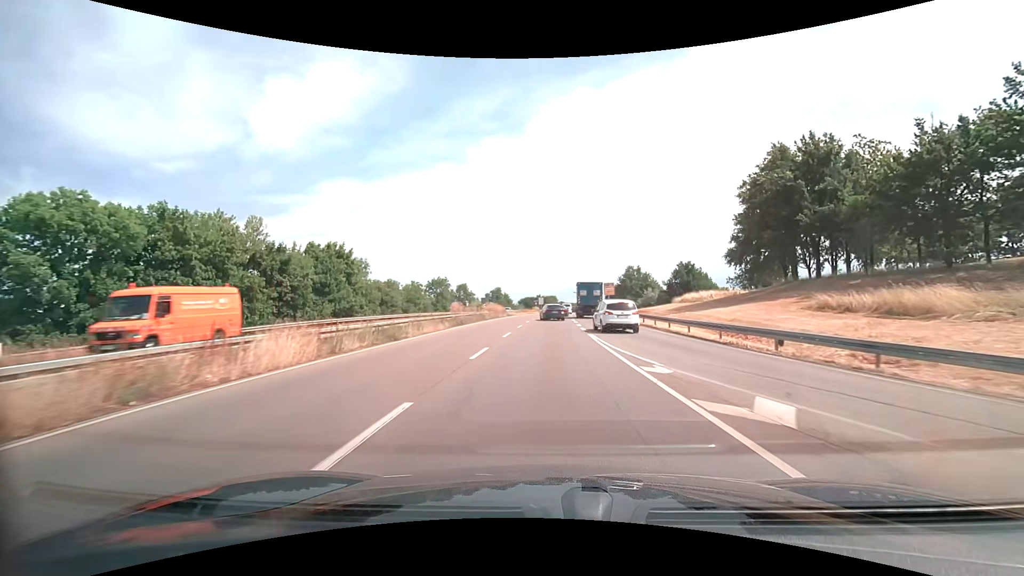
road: trunk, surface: asphalt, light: Day
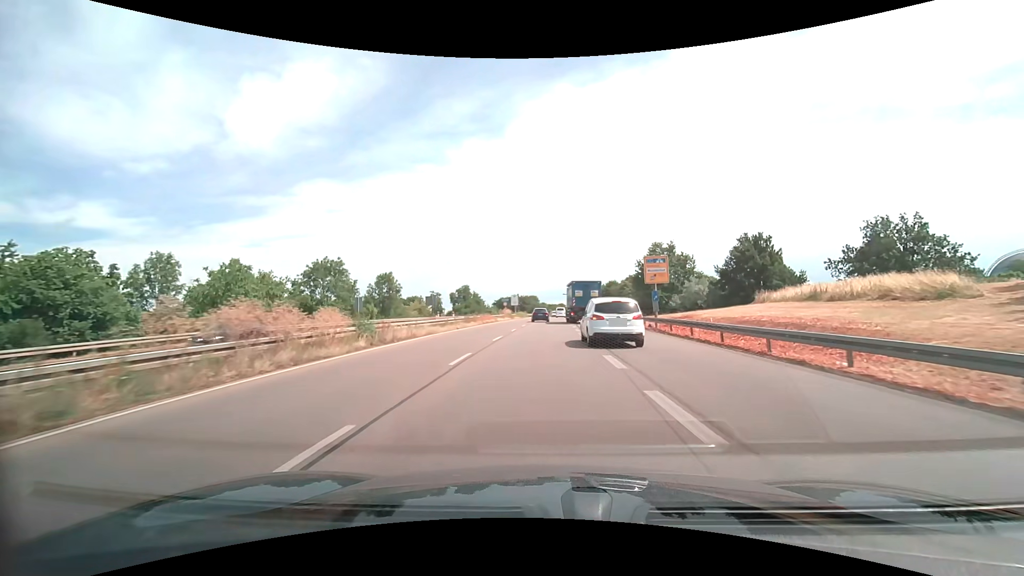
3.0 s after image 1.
(+0.9, +45.6) m; +2°
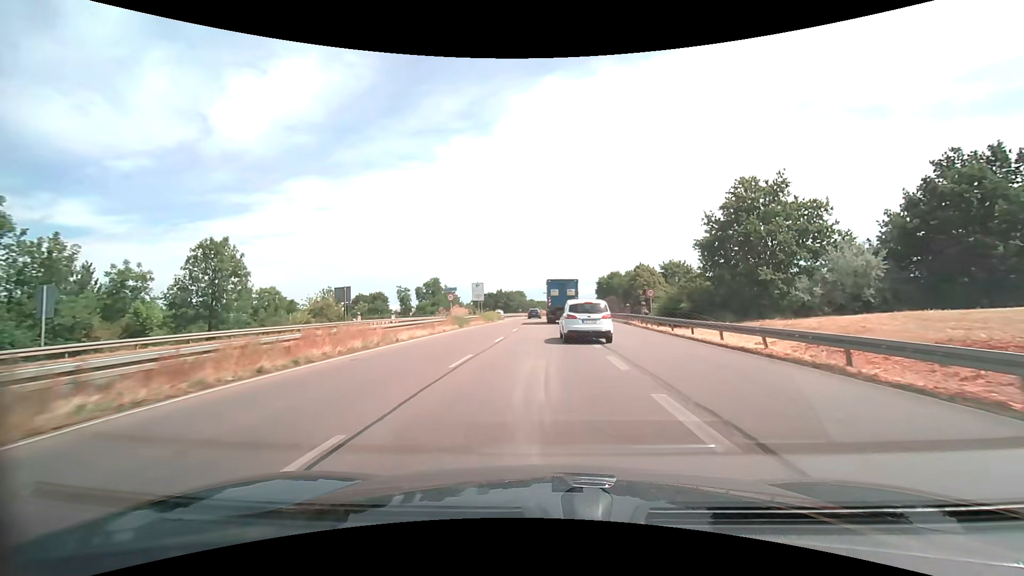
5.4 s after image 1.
(+0.4, +36.3) m; +1°
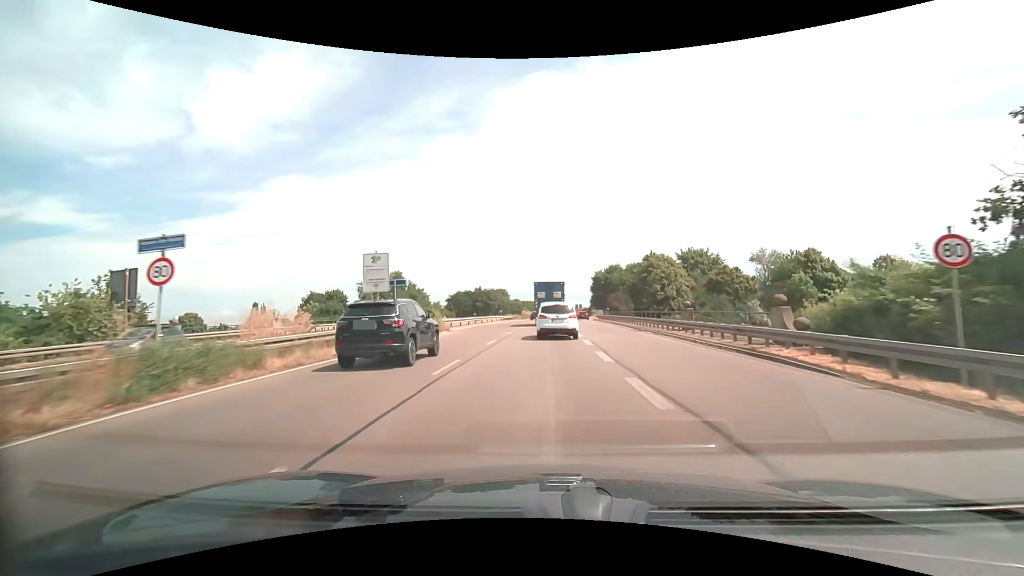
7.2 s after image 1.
(+0.4, +27.9) m; +2°
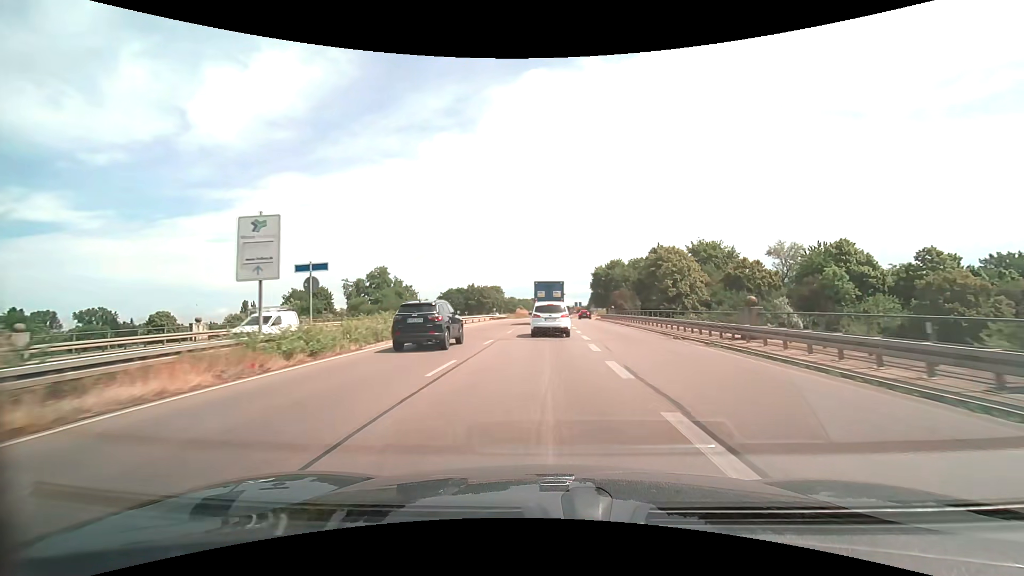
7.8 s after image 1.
(0.0, +9.3) m; +1°
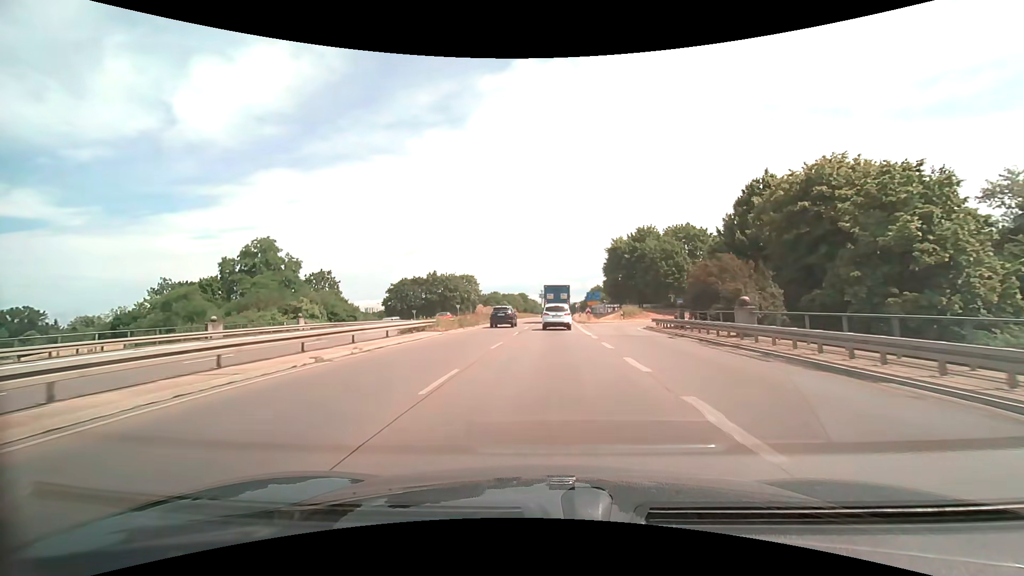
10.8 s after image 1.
(+0.2, +46.9) m; +1°
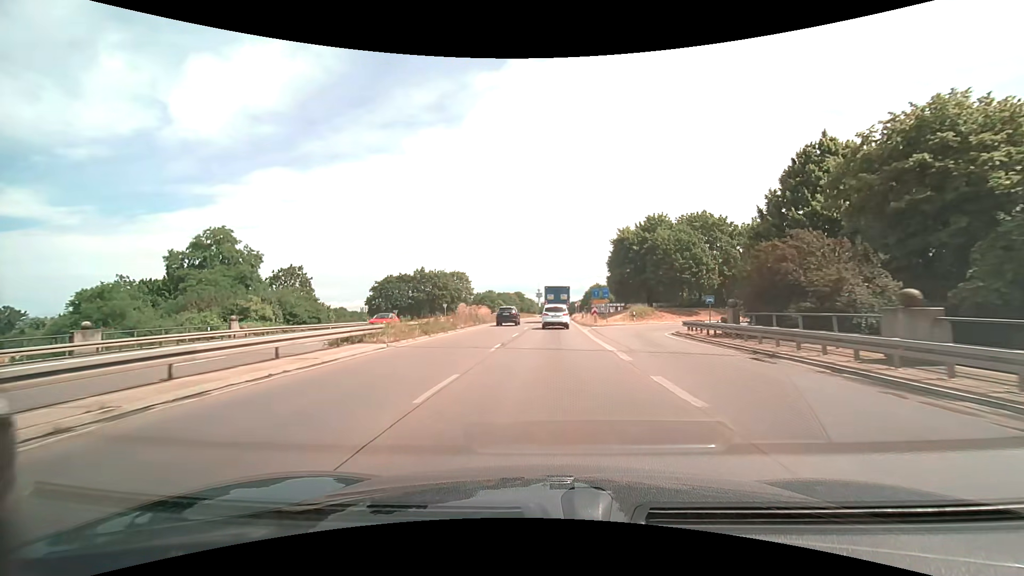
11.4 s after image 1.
(0.0, +9.6) m; +1°
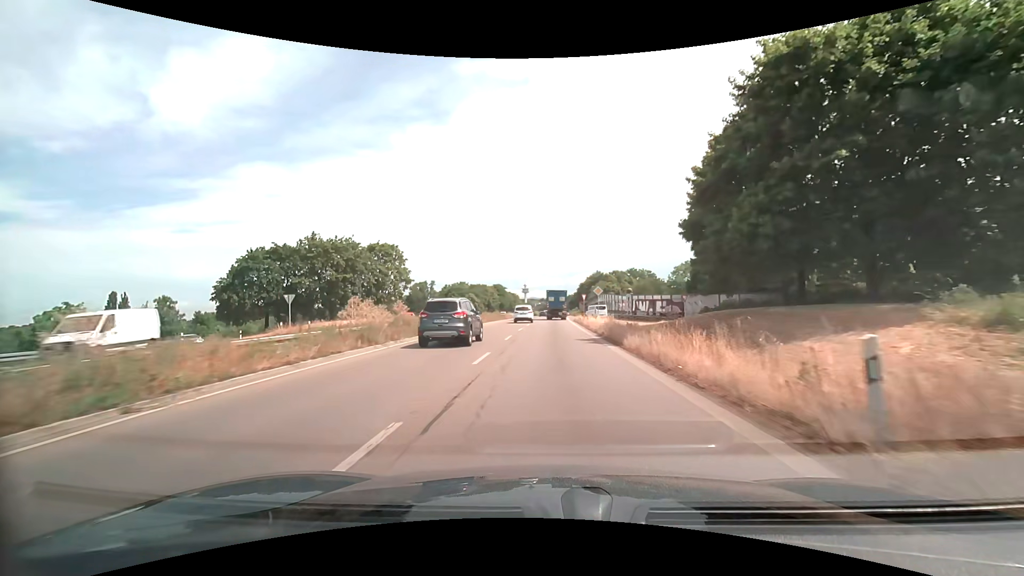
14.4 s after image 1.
(+0.3, +49.2) m; +1°
(0, +10) (0, +20) (0, +30) (+1, +40) (+1, +50) (+1, +60) (+1, +70) (+2, +80) (+2, +90) (+3, +100) m
